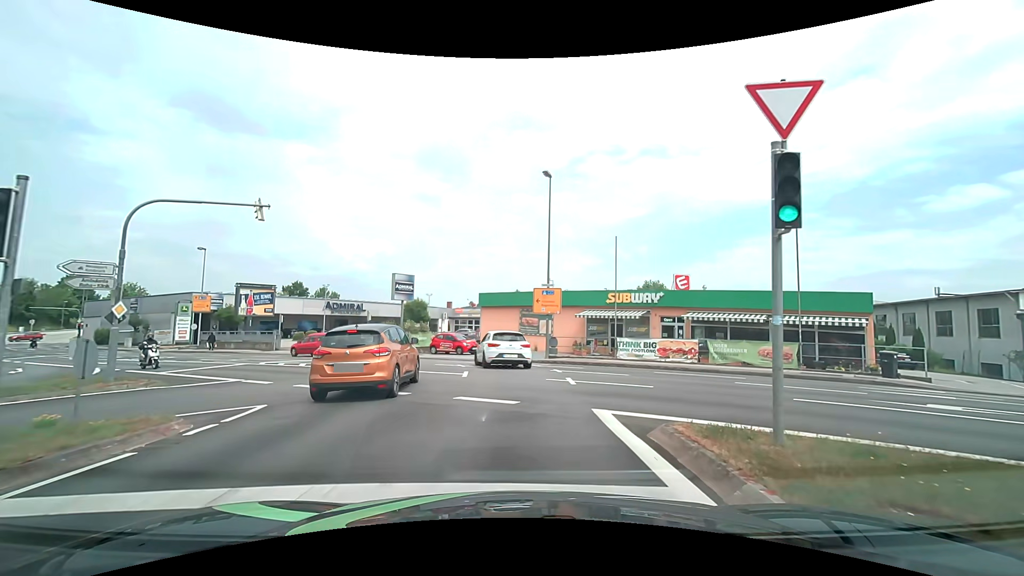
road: tertiary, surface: asphalt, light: Day
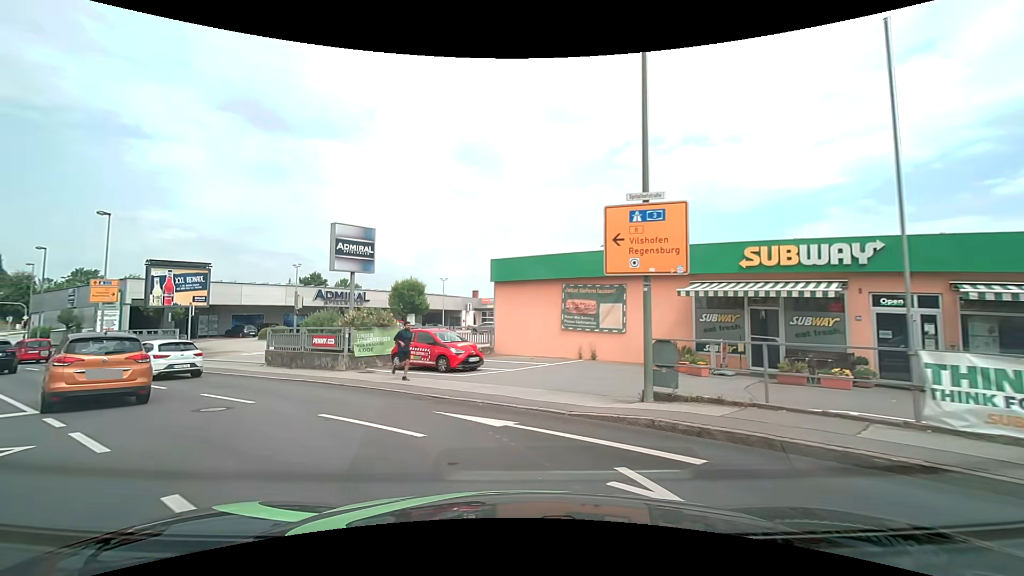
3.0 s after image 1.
(+0.1, +17.5) m; -4°
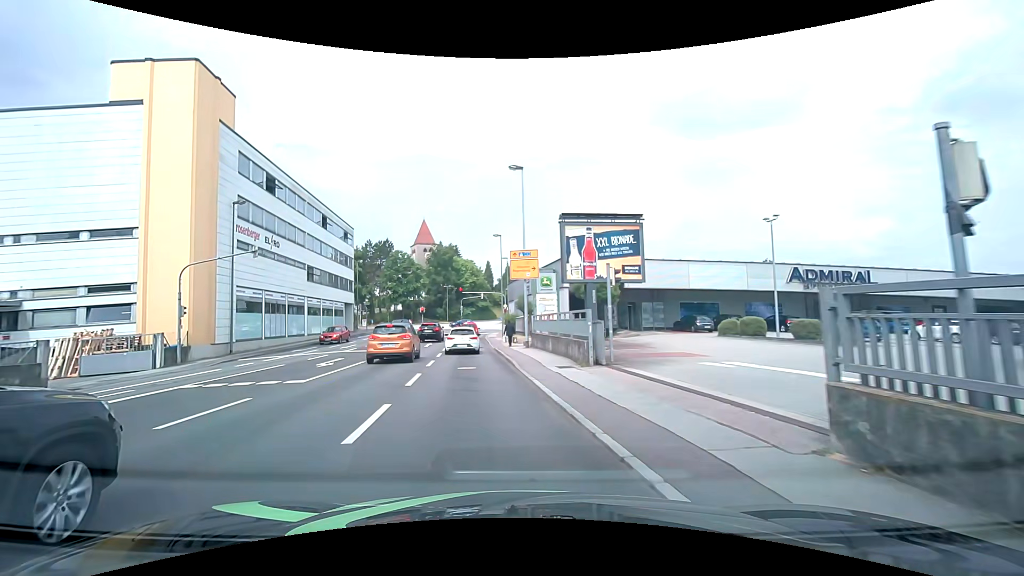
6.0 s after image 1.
(-7.9, +16.7) m; -48°
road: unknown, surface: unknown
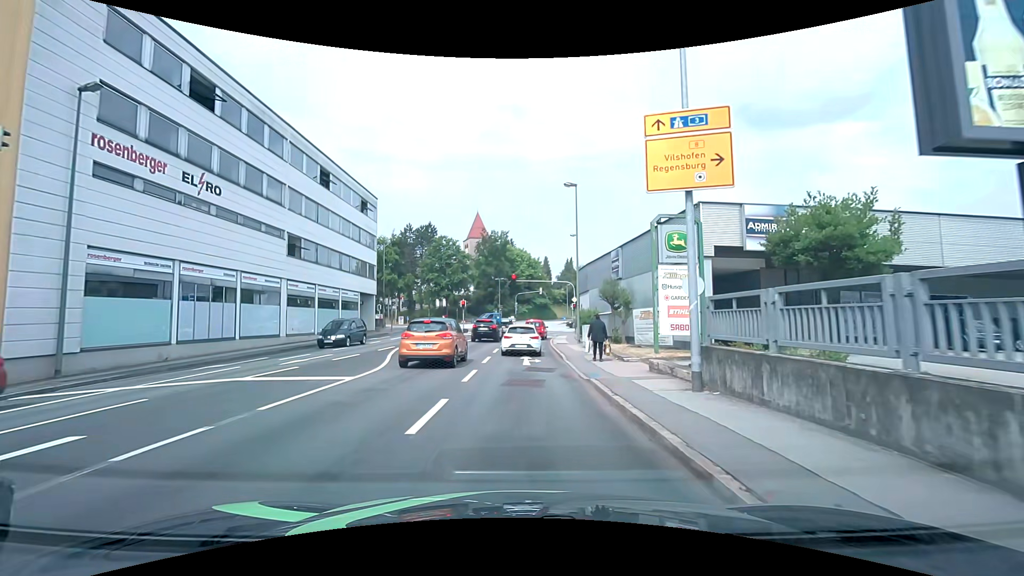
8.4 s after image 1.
(-1.7, +17.8) m; -7°
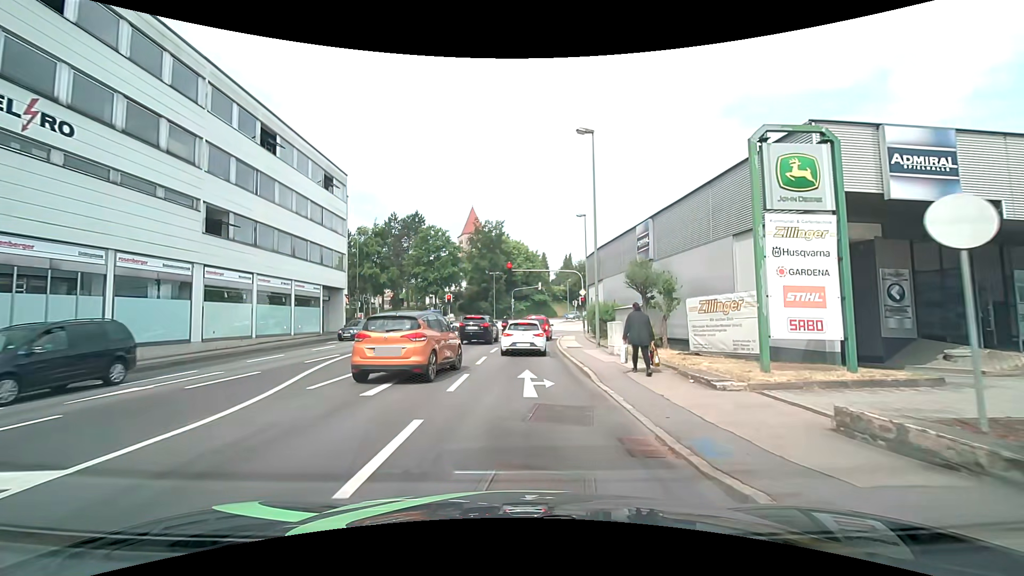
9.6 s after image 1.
(0.0, +8.4) m; 0°
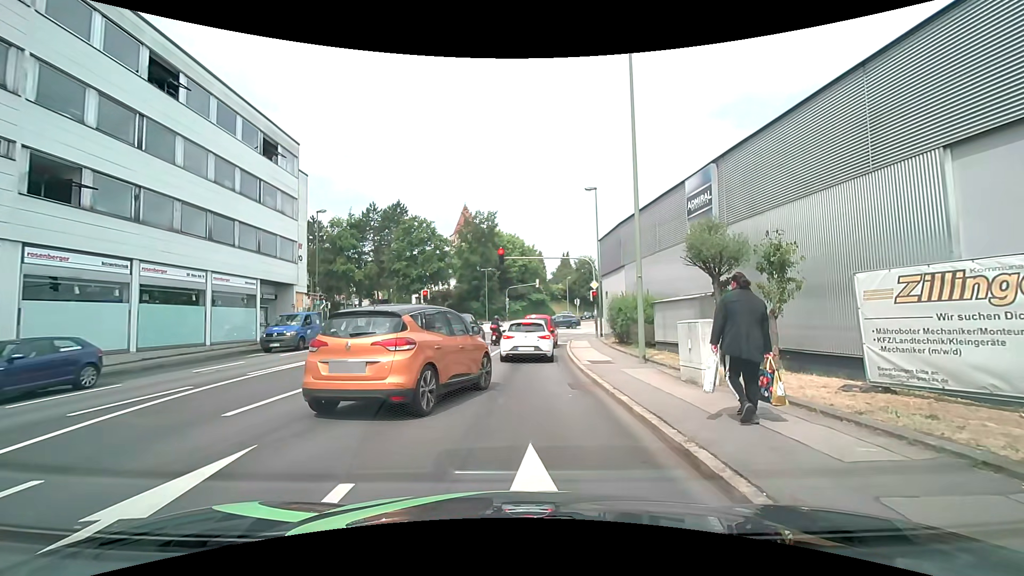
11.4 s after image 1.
(+0.1, +8.2) m; +1°
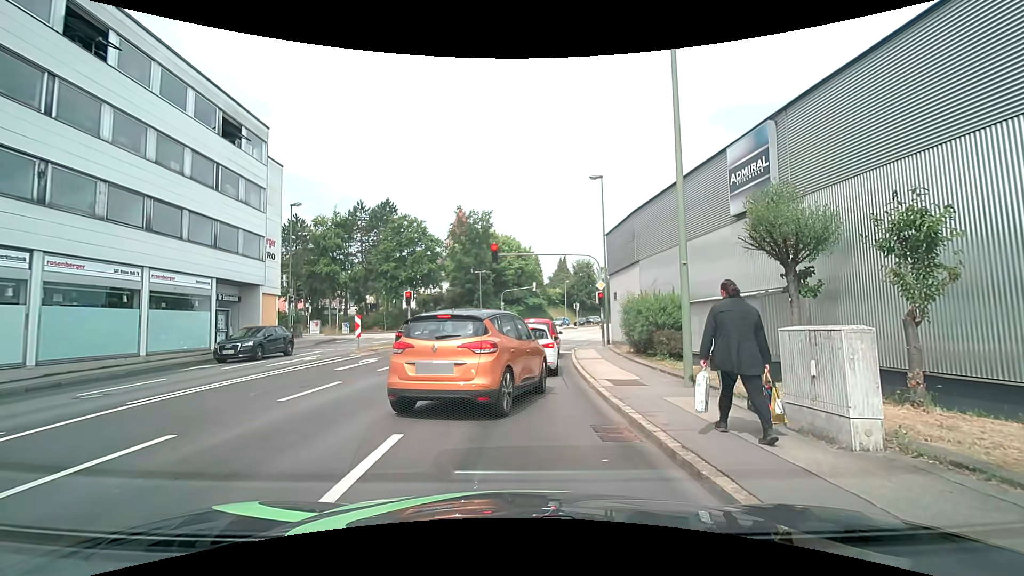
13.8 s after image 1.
(0.0, +3.9) m; 0°
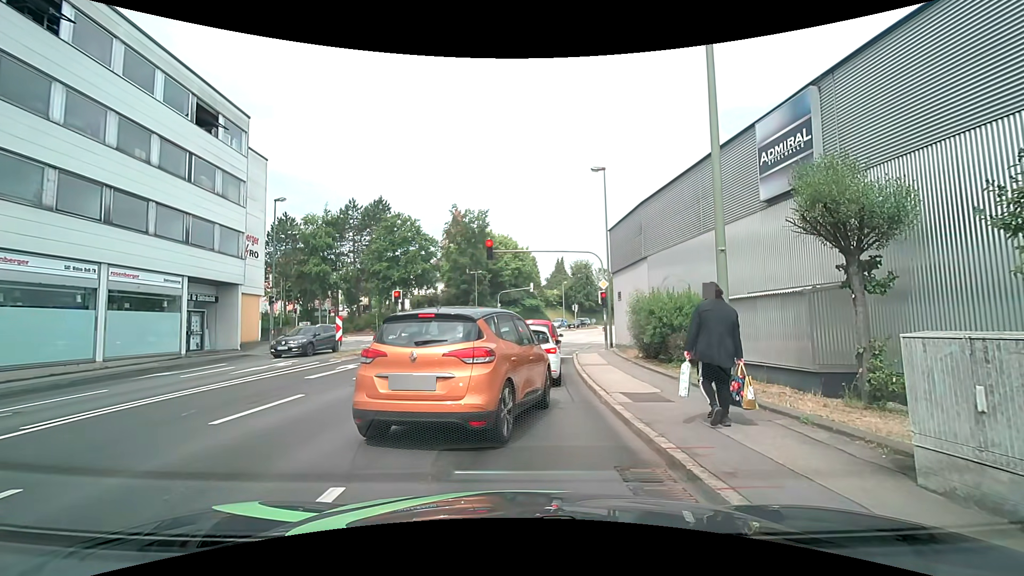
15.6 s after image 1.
(0.0, +1.9) m; 0°
